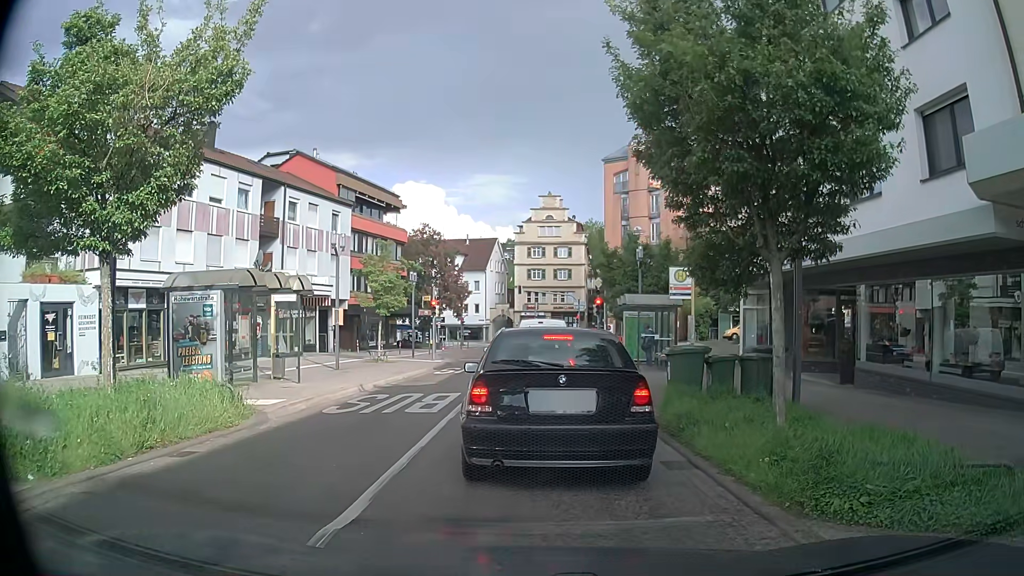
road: secondary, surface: asphalt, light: Day
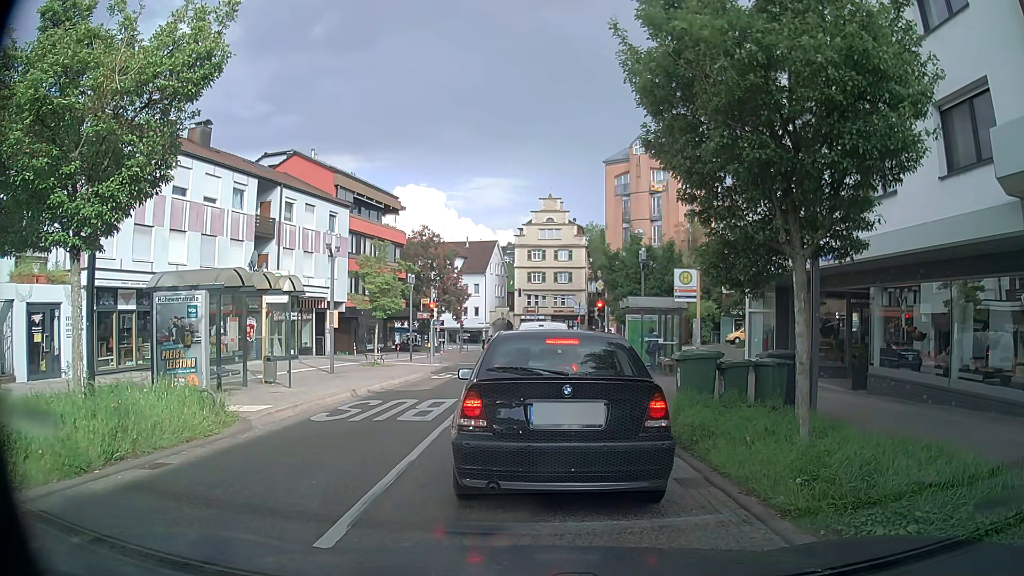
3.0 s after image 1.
(0.0, +0.7) m; 0°
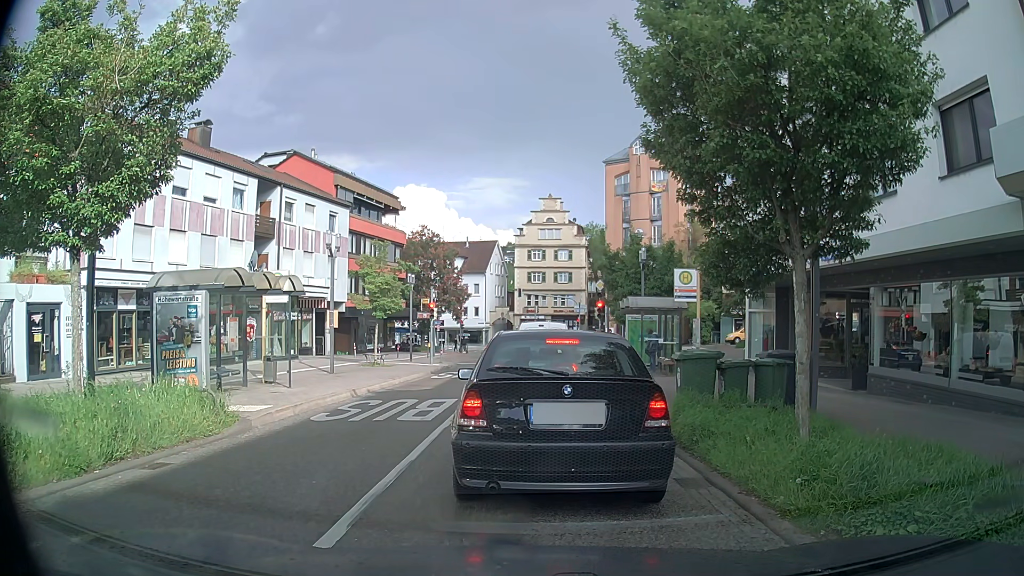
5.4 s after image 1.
(0.0, 0.0) m; 0°
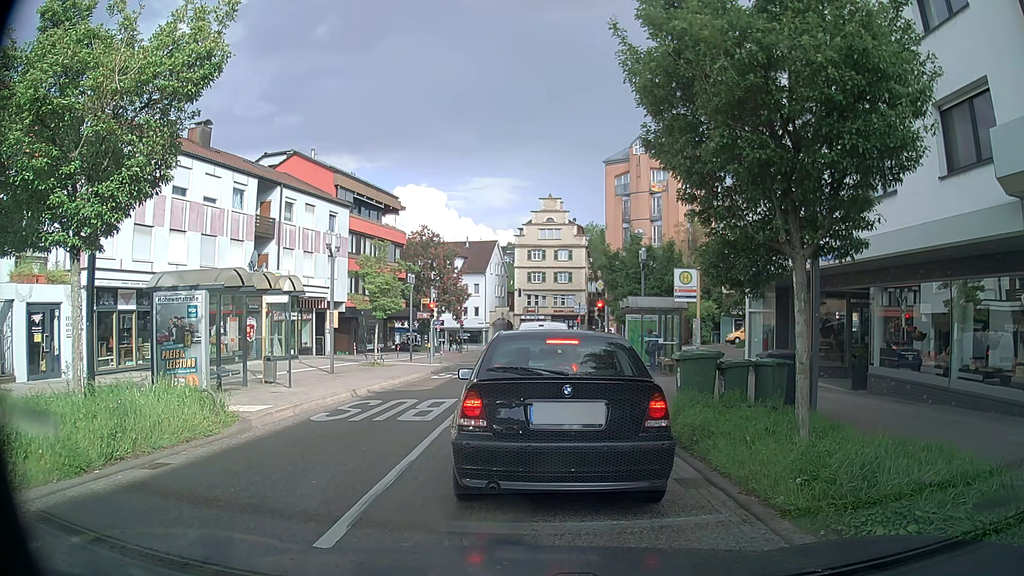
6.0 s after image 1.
(0.0, 0.0) m; 0°
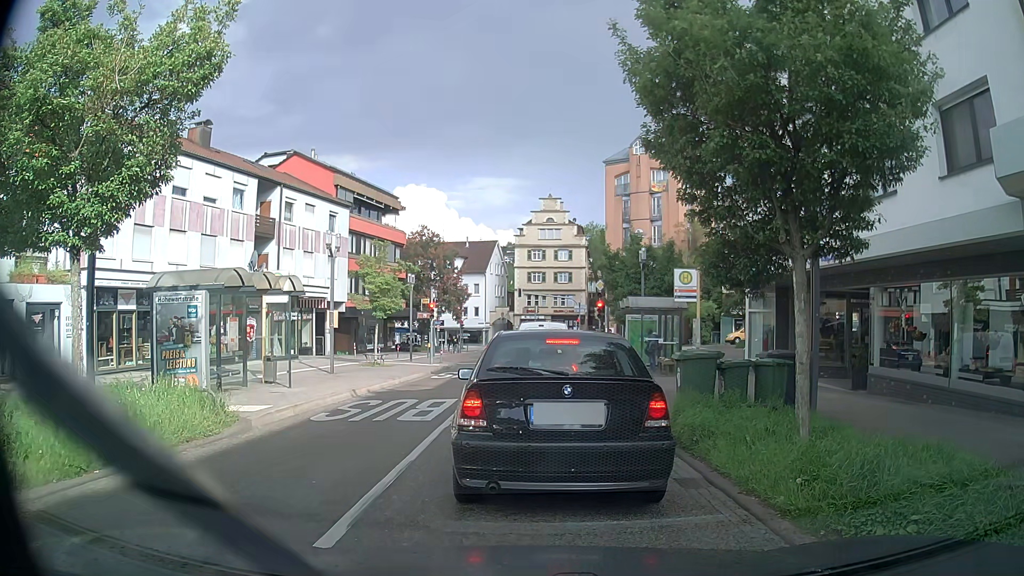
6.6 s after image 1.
(0.0, 0.0) m; 0°
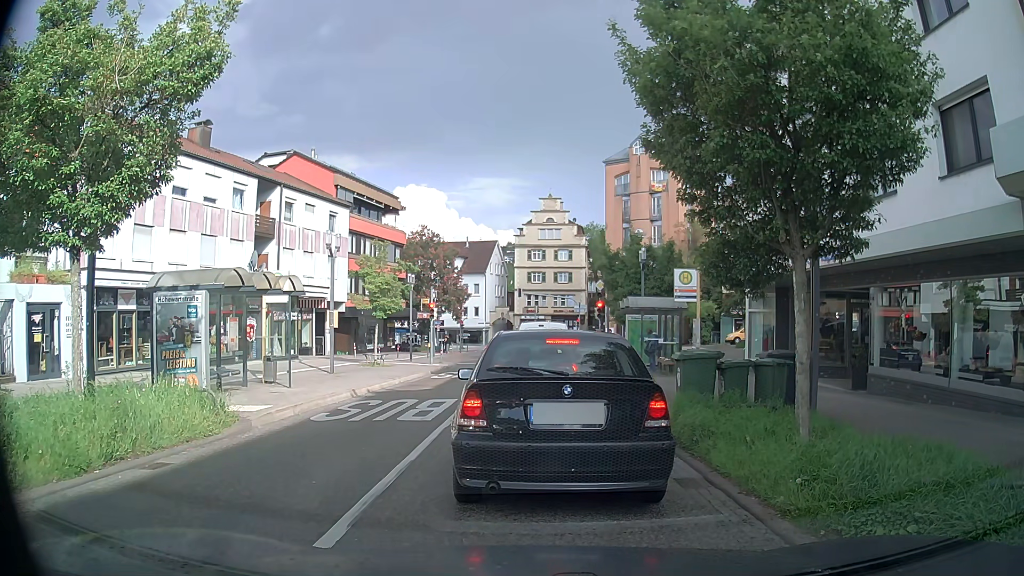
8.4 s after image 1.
(0.0, 0.0) m; 0°
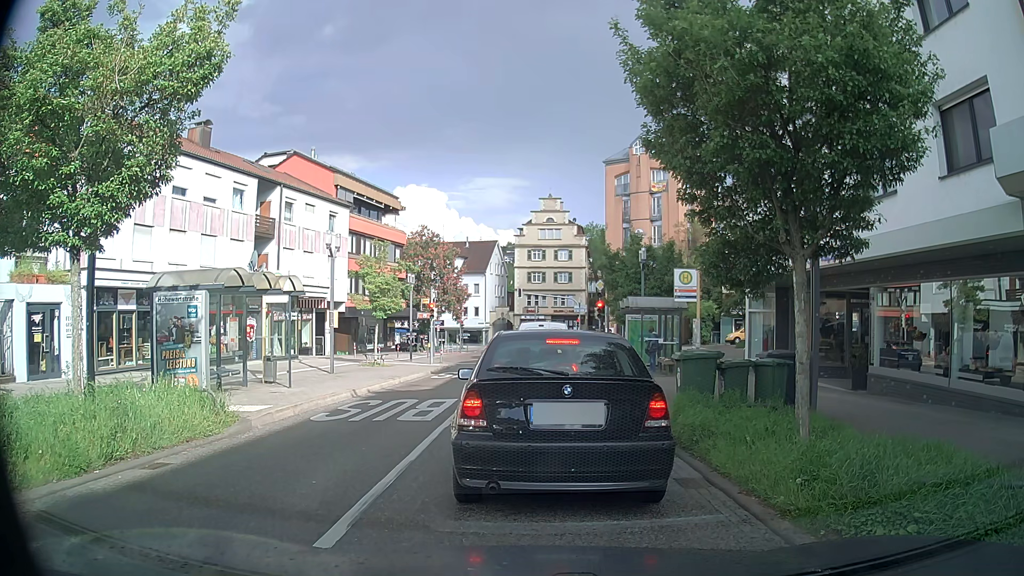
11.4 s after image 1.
(0.0, 0.0) m; 0°
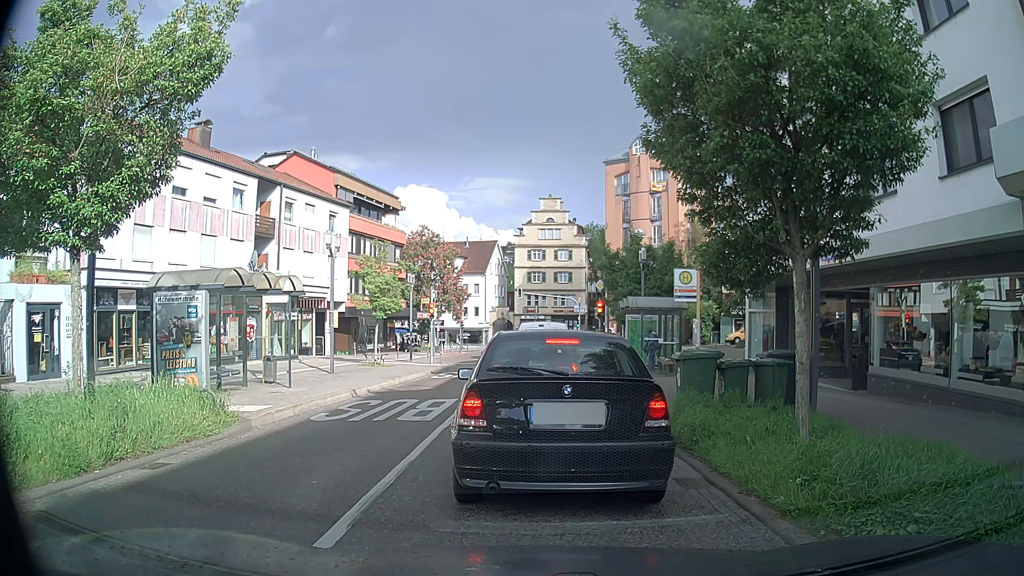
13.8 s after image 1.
(0.0, 0.0) m; 0°
